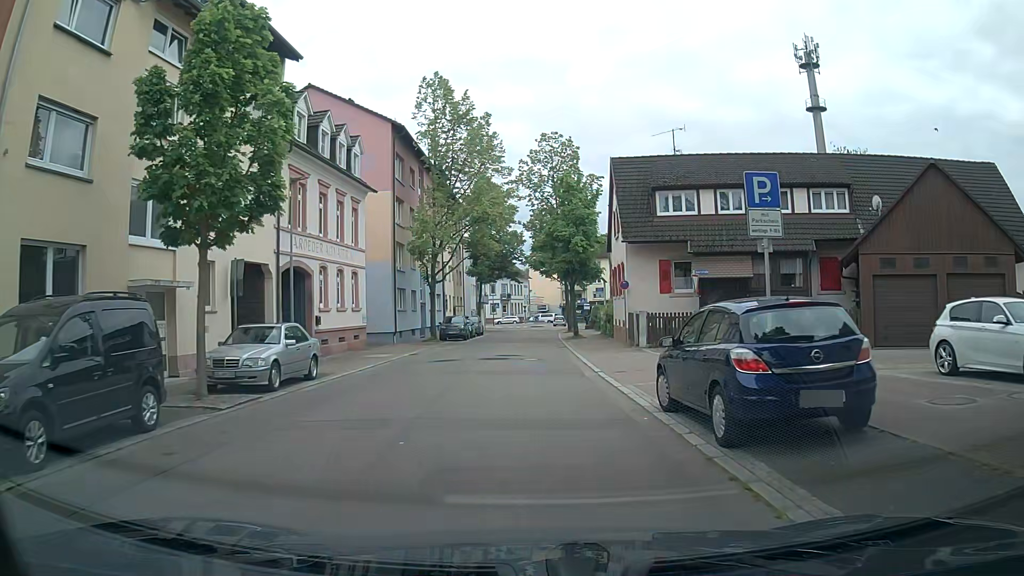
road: residential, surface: asphalt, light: Day
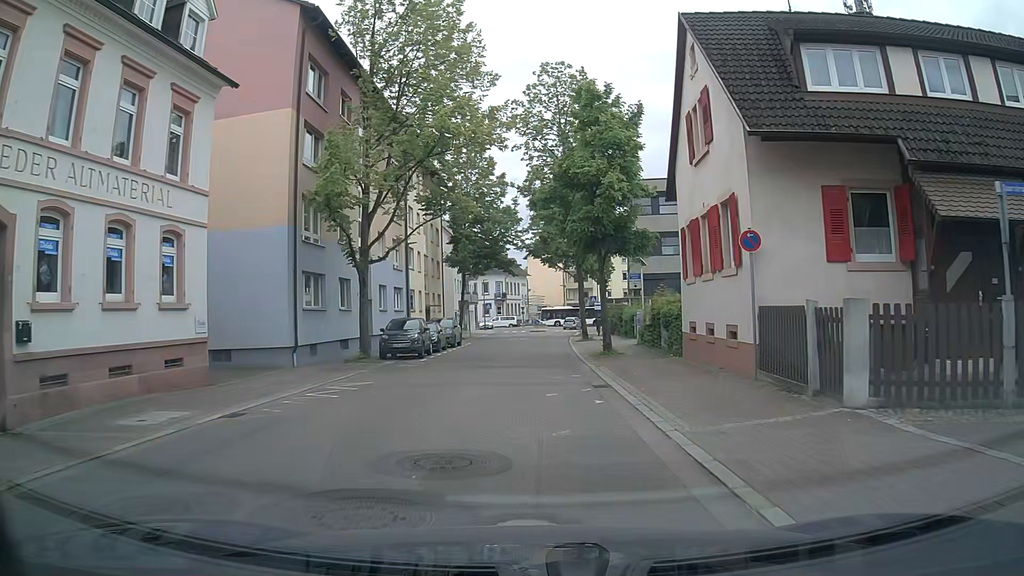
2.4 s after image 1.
(-0.1, +17.2) m; +1°
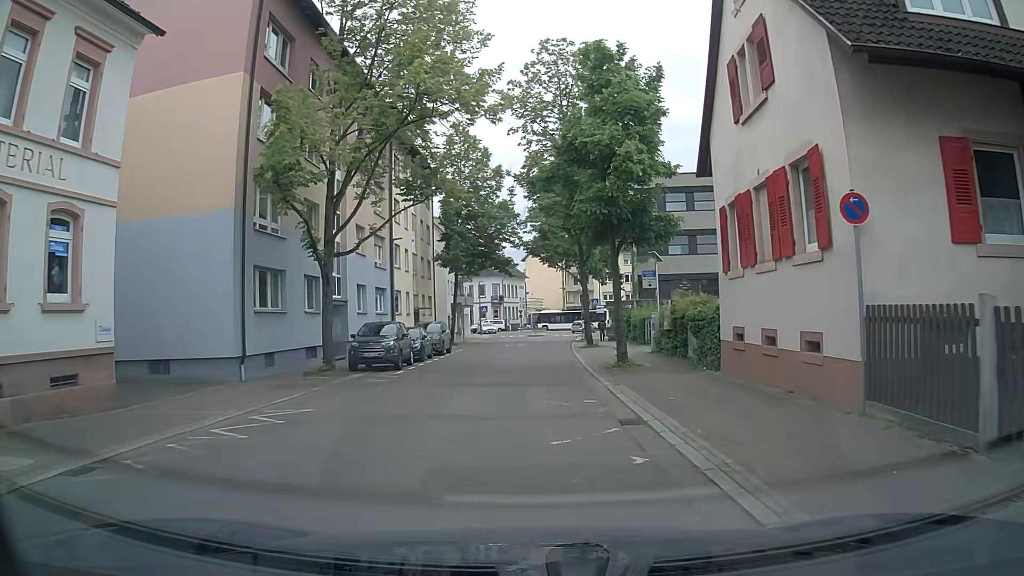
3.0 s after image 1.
(-0.1, +4.3) m; -1°
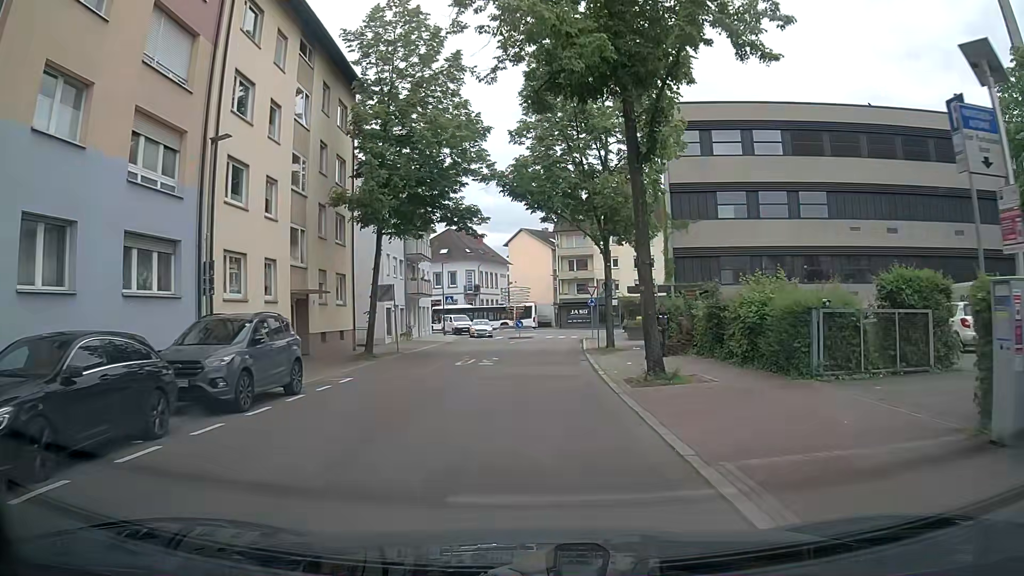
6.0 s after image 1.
(+0.2, +22.2) m; +1°
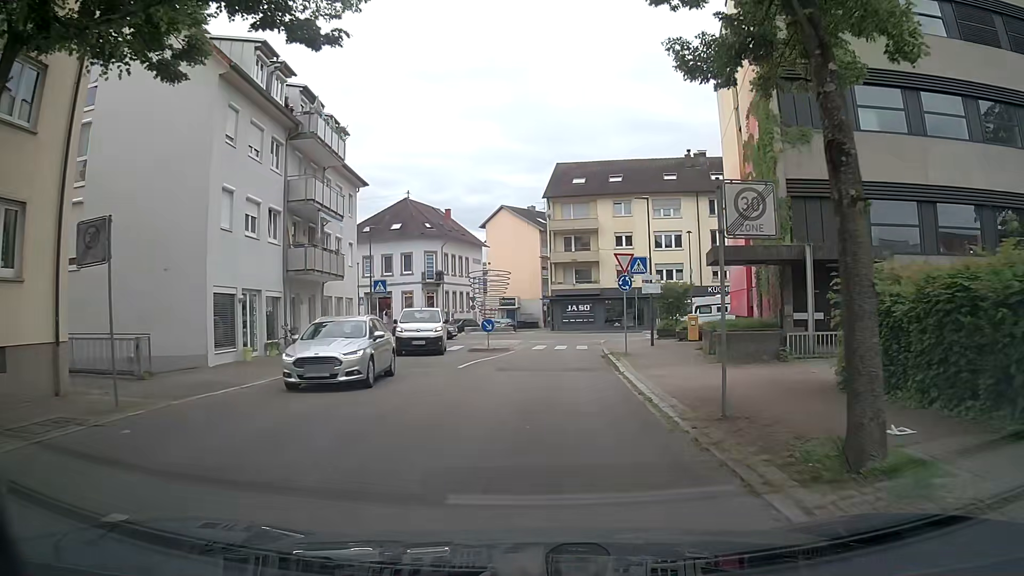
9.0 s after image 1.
(+0.5, +22.2) m; +2°
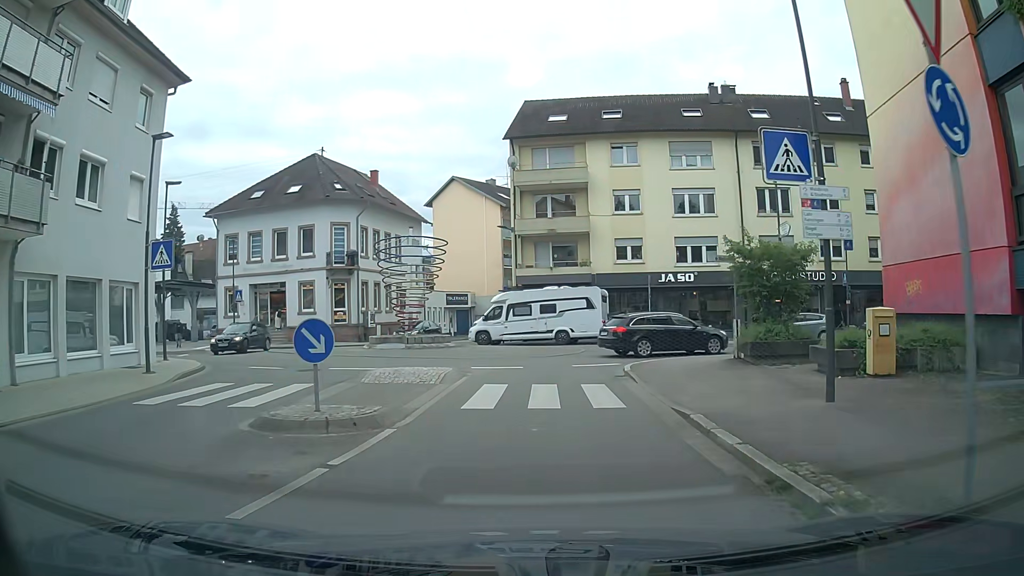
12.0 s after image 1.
(+0.2, +20.0) m; +3°
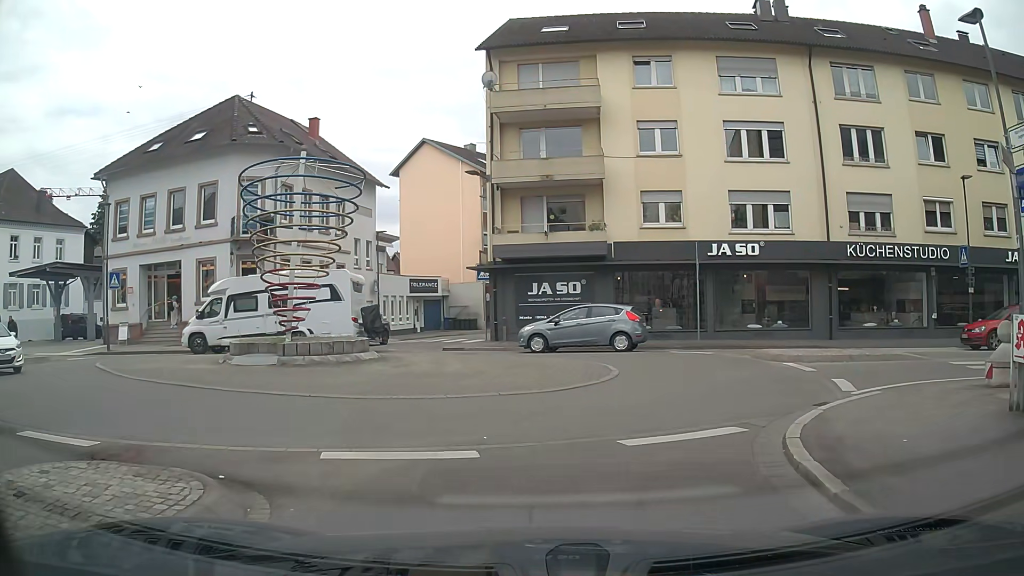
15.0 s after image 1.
(+0.1, +12.3) m; +1°
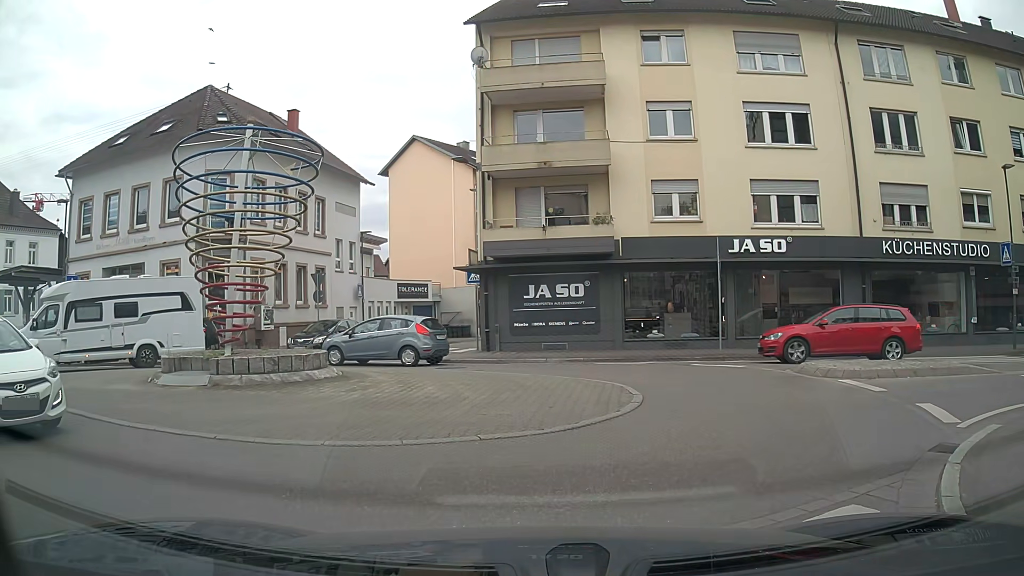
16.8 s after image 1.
(0.0, +2.9) m; +1°
